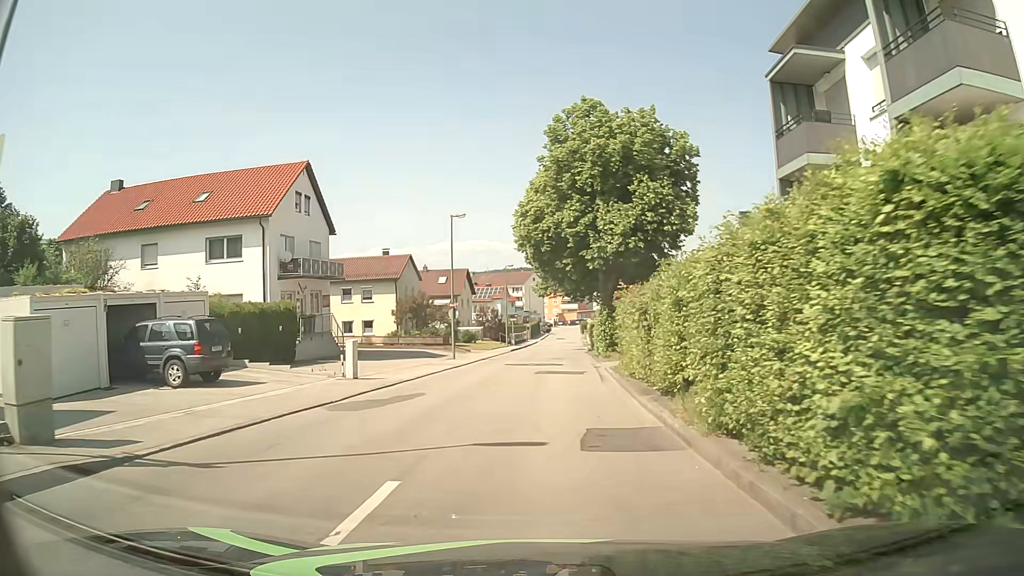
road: unclassified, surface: asphalt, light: Day
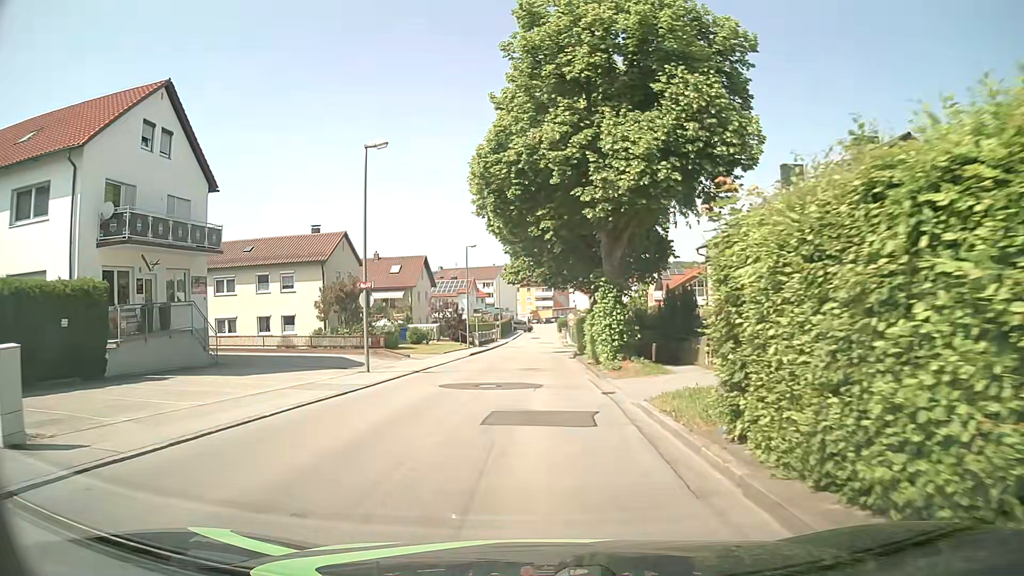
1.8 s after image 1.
(+0.1, +13.7) m; +1°
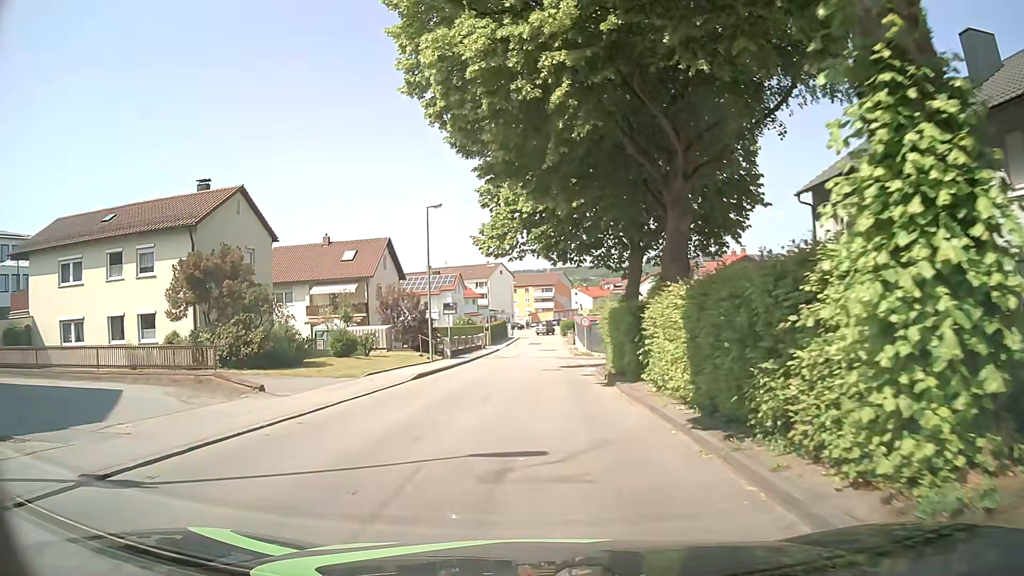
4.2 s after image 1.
(+0.1, +18.1) m; +1°
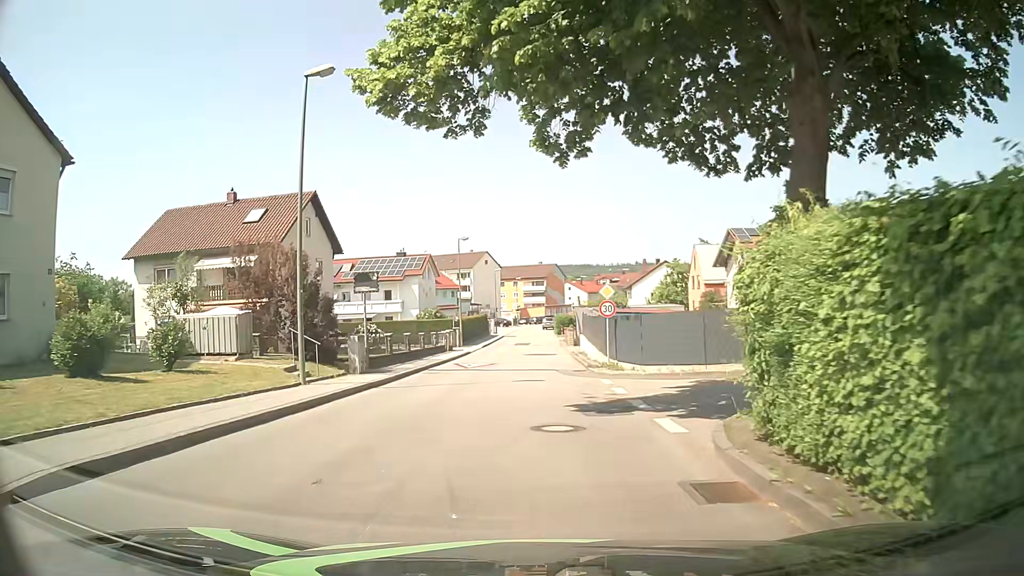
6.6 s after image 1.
(-0.1, +17.9) m; 0°
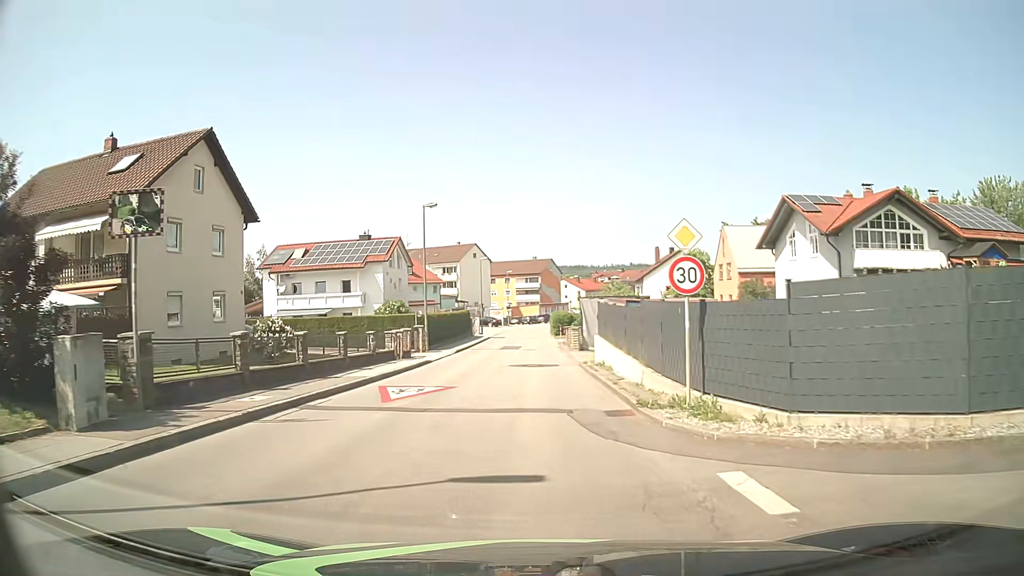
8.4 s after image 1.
(+0.2, +13.4) m; +2°
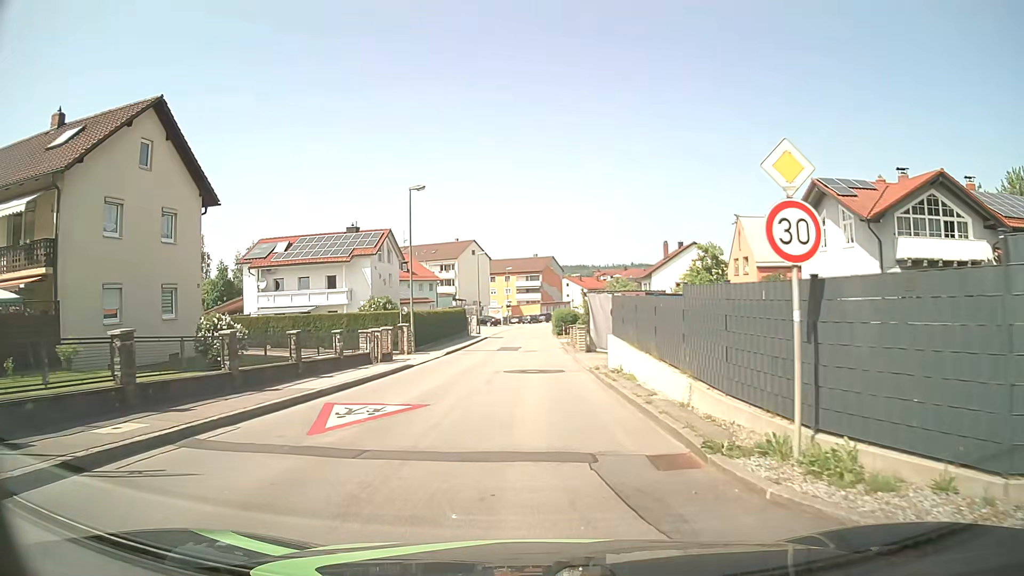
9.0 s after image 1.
(-0.1, +4.5) m; -1°
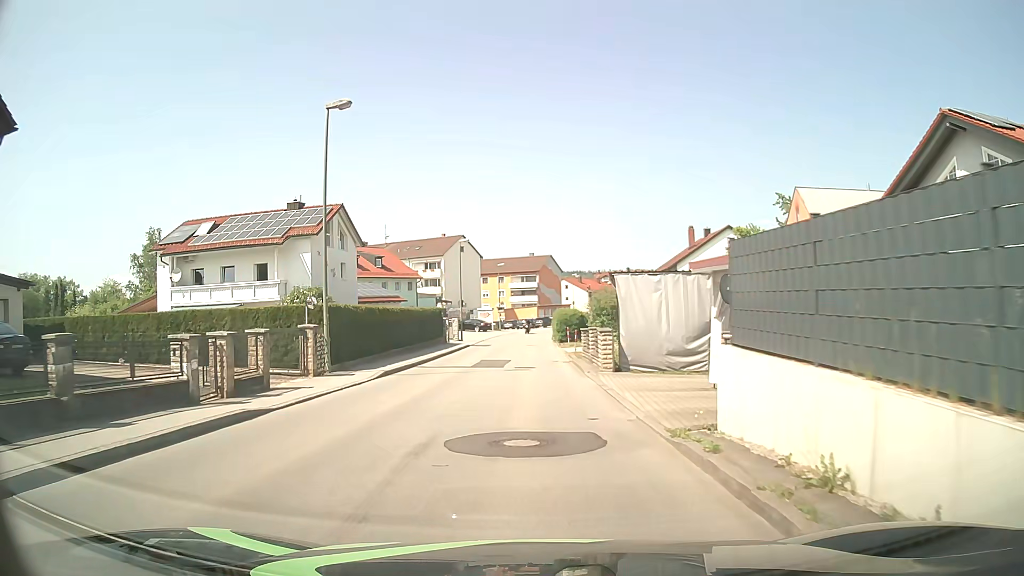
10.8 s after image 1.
(+0.1, +13.3) m; 0°
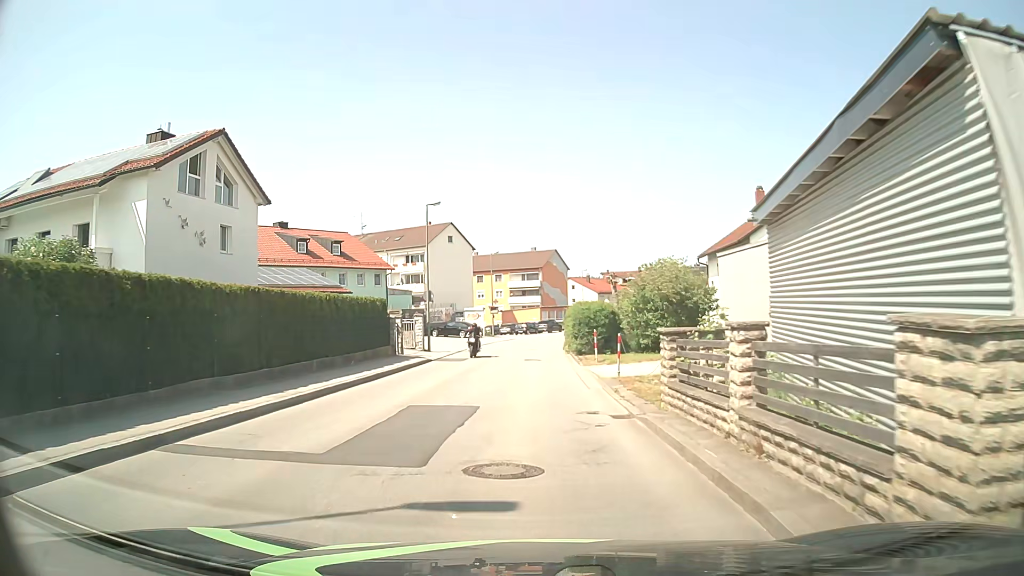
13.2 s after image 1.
(0.0, +17.9) m; 0°
(0, +10) (0, +20) (0, +30) (0, +40) (+1, +50) (+2, +60) (+4, +70) (+7, +79) (+10, +89) (+14, +98) m
